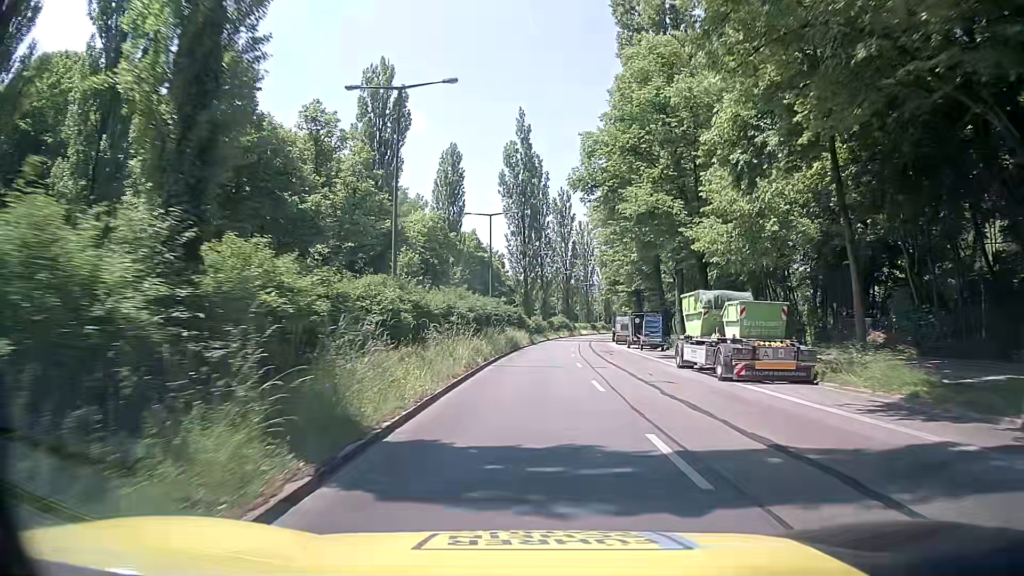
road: secondary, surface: asphalt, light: Day
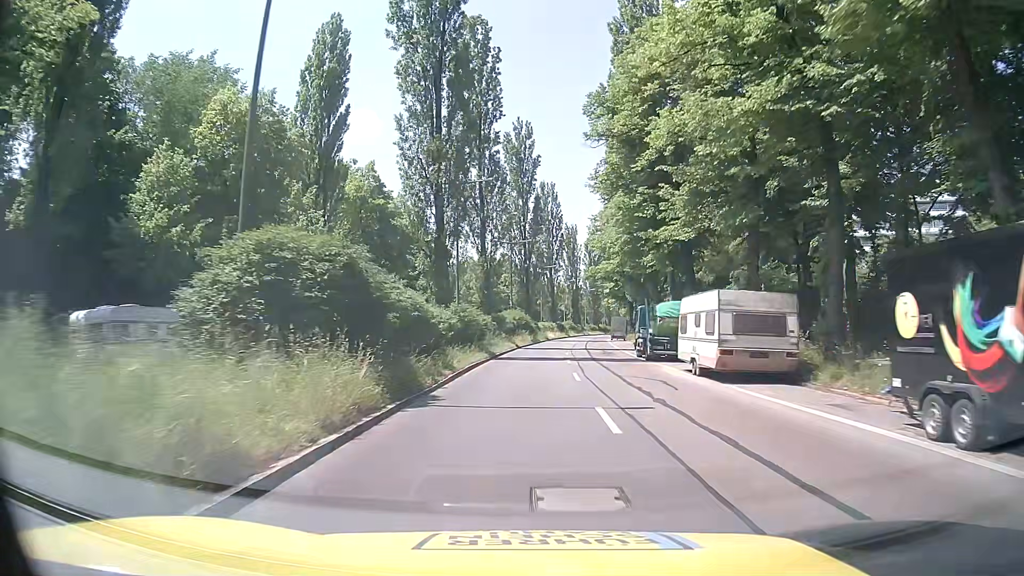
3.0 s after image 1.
(+1.5, +42.3) m; +3°
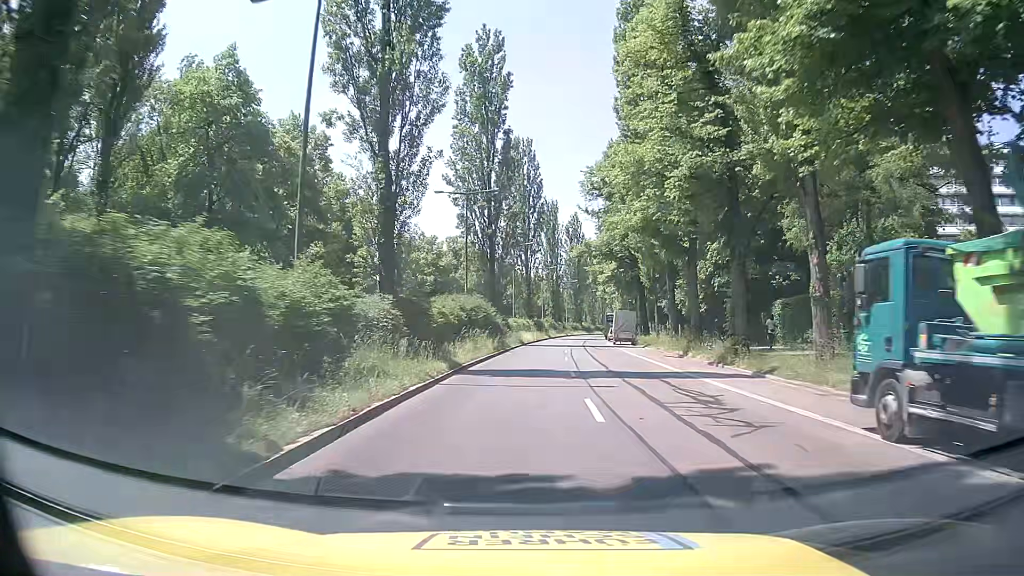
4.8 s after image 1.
(+0.7, +26.1) m; +2°
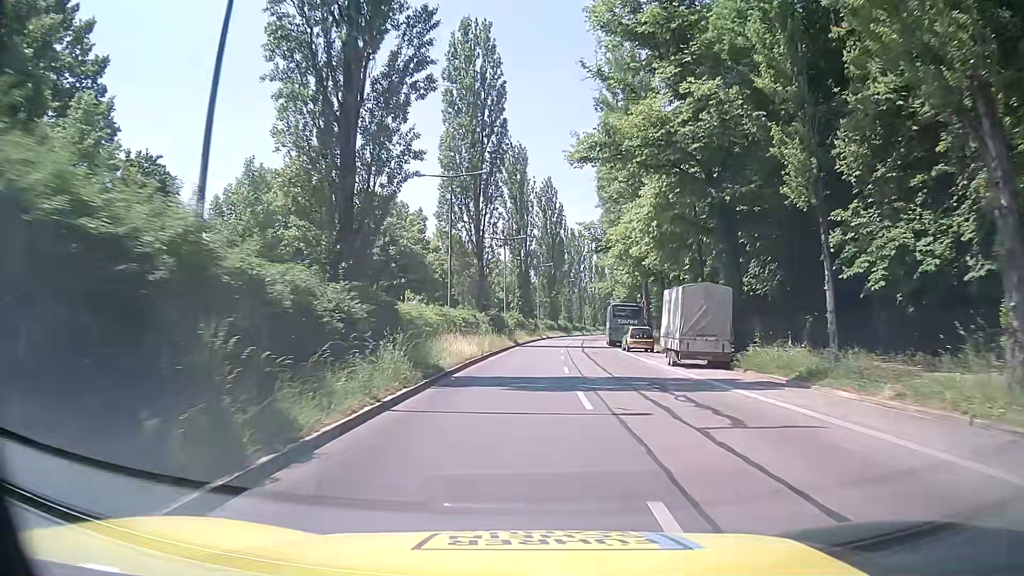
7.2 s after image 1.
(+1.0, +34.8) m; +4°
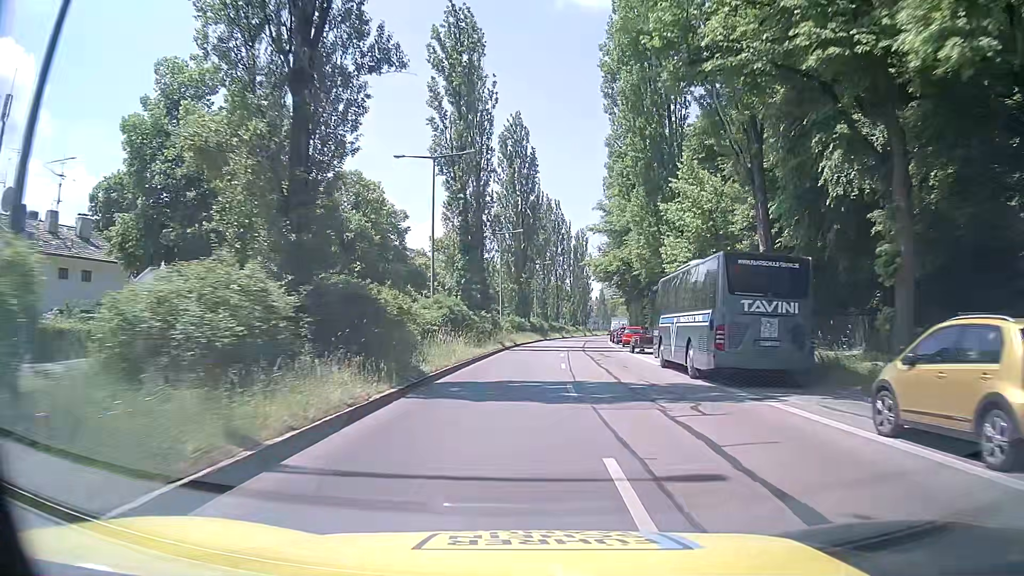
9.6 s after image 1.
(+0.7, +34.5) m; +2°
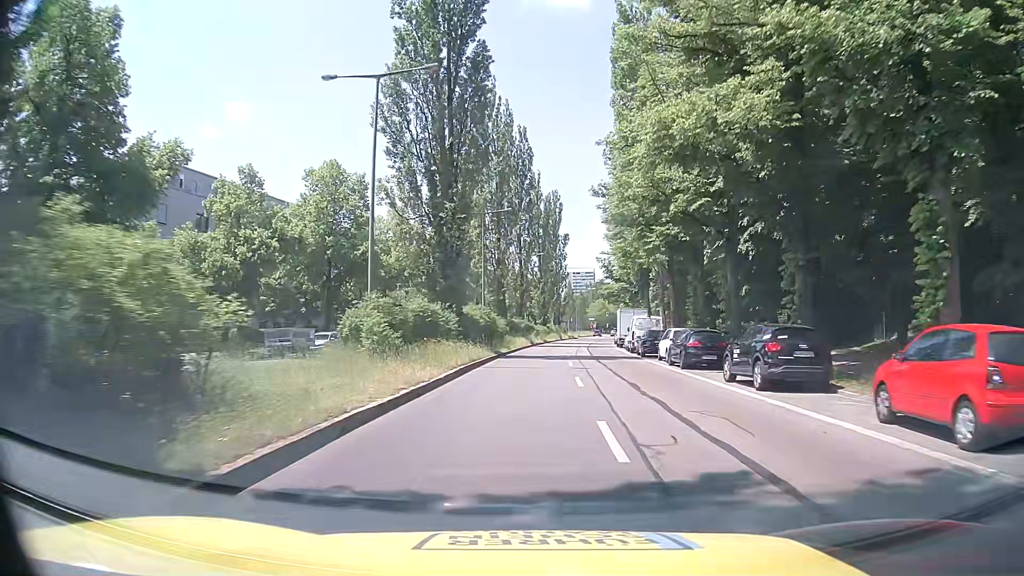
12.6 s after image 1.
(+1.4, +42.4) m; +5°
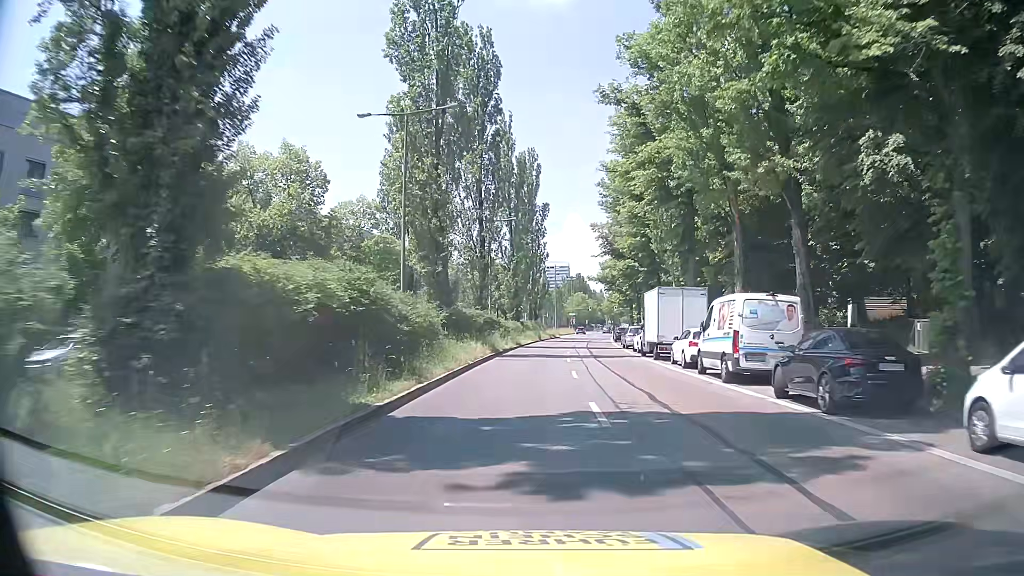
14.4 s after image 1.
(+0.1, +24.7) m; +1°
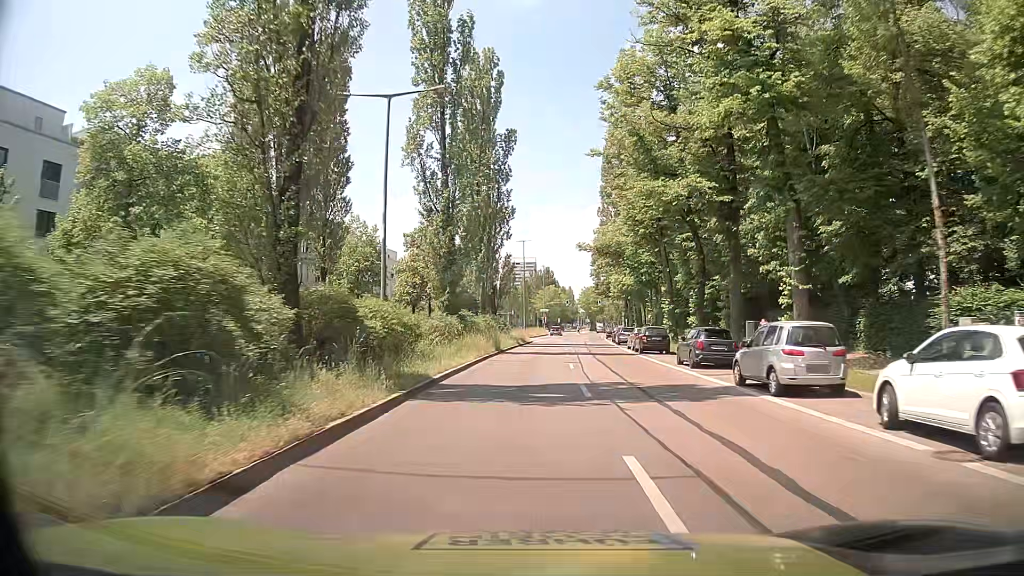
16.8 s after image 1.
(+0.8, +32.2) m; +3°
(0, +10) (0, +20) (0, +30) (+1, +40) (+1, +50) (+2, +60) (+3, +70) (+4, +80) (+5, +90) (+6, +100) m
